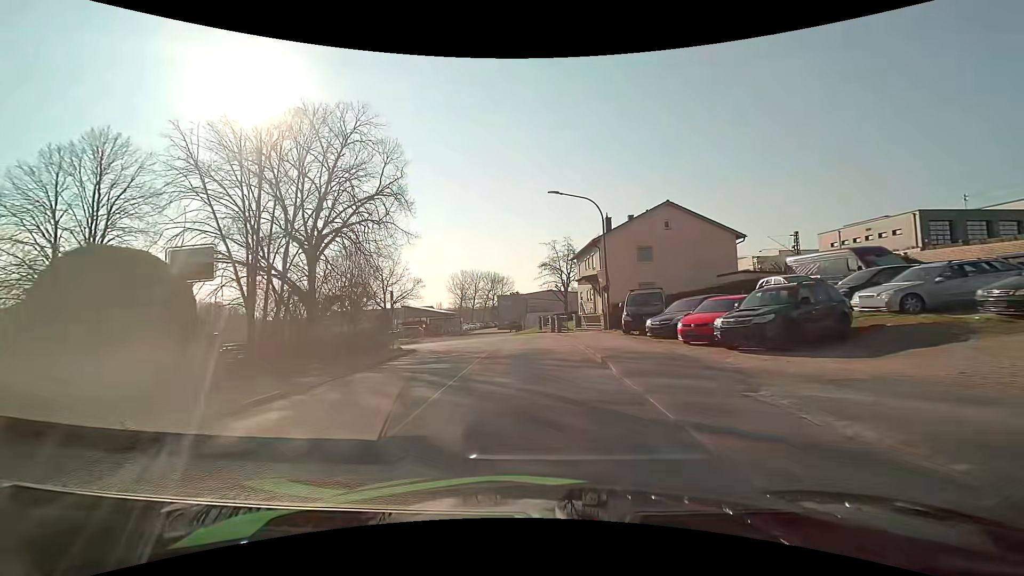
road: unclassified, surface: asphalt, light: Day
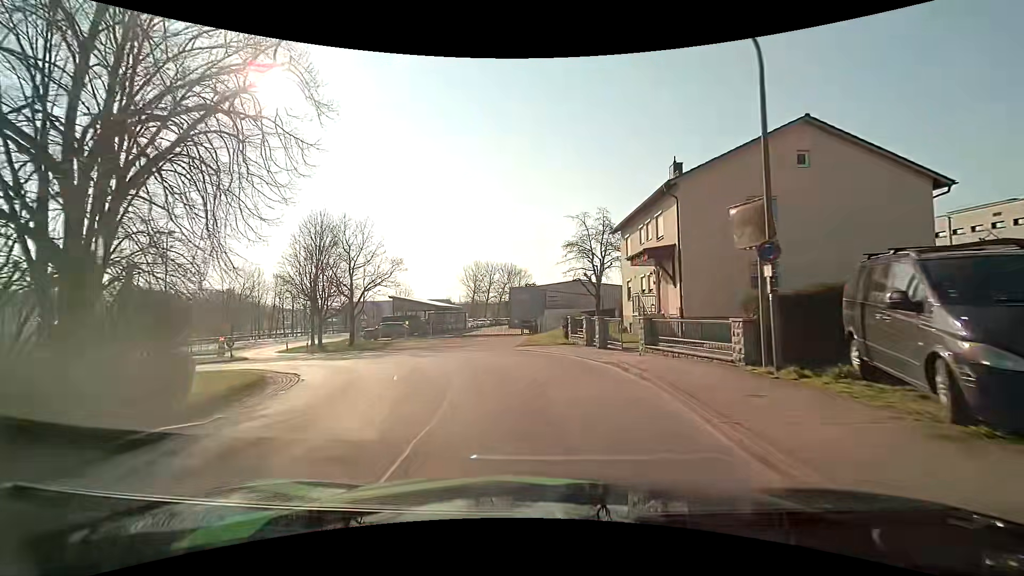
(-0.4, +16.1) m; -3°
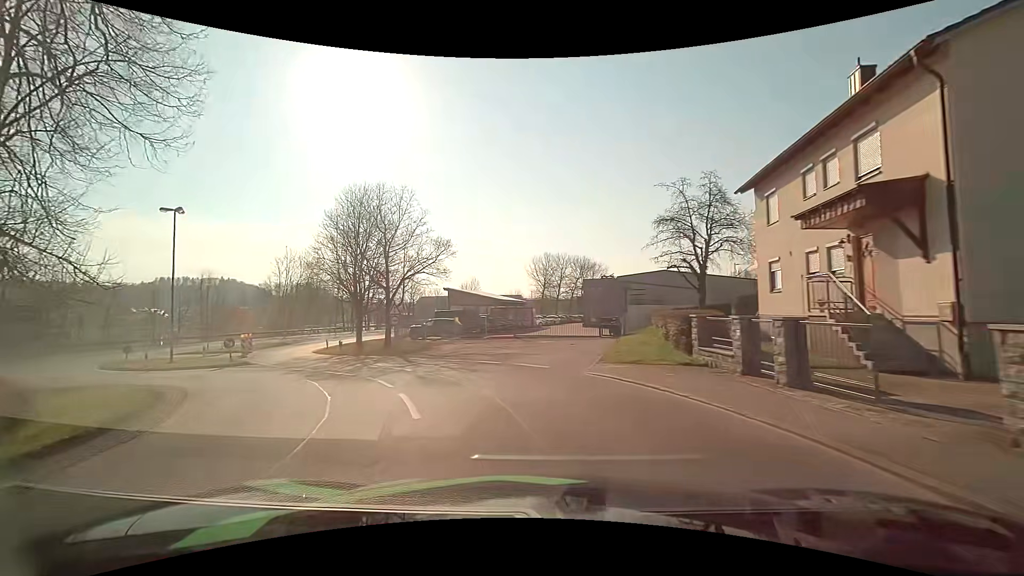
(-0.4, +9.6) m; -8°
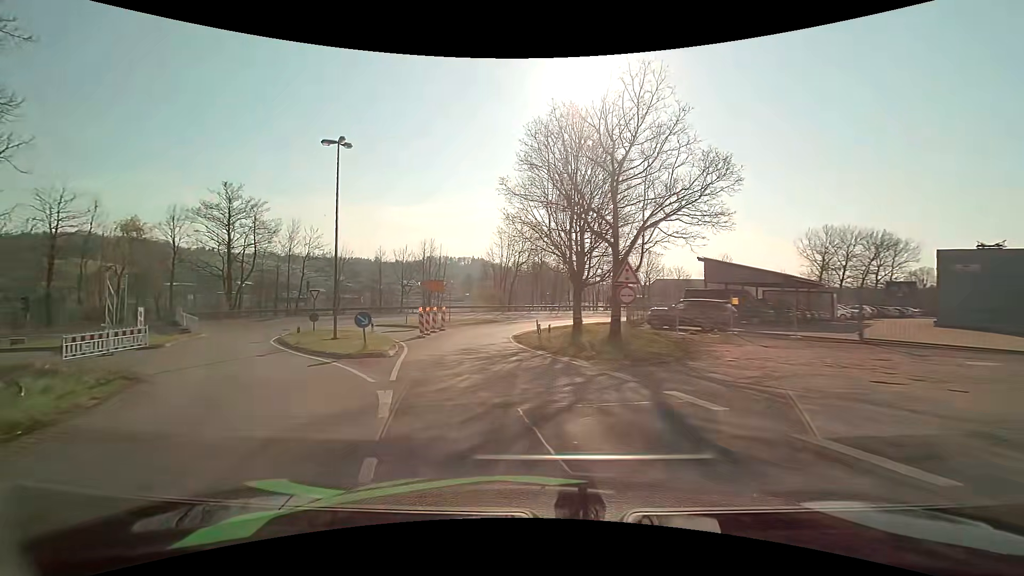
(-3.3, +14.3) m; -27°
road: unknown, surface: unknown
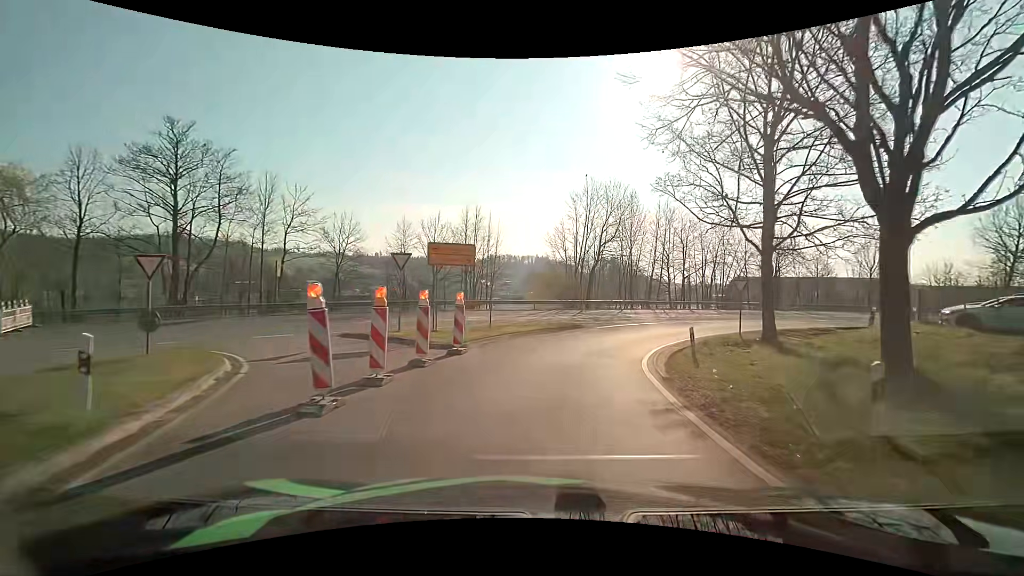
(-2.3, +21.0) m; -7°
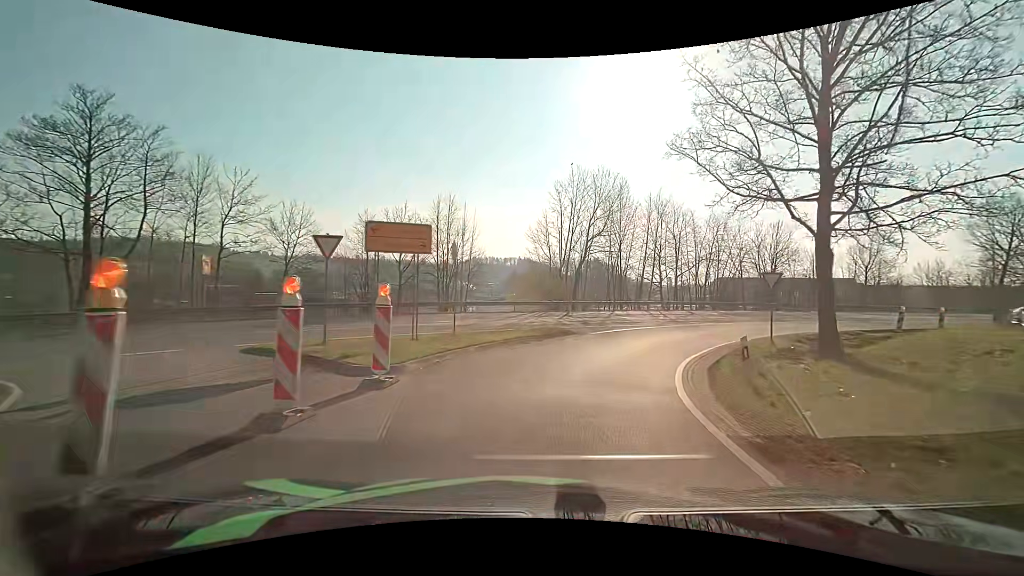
(0.0, +5.2) m; +1°
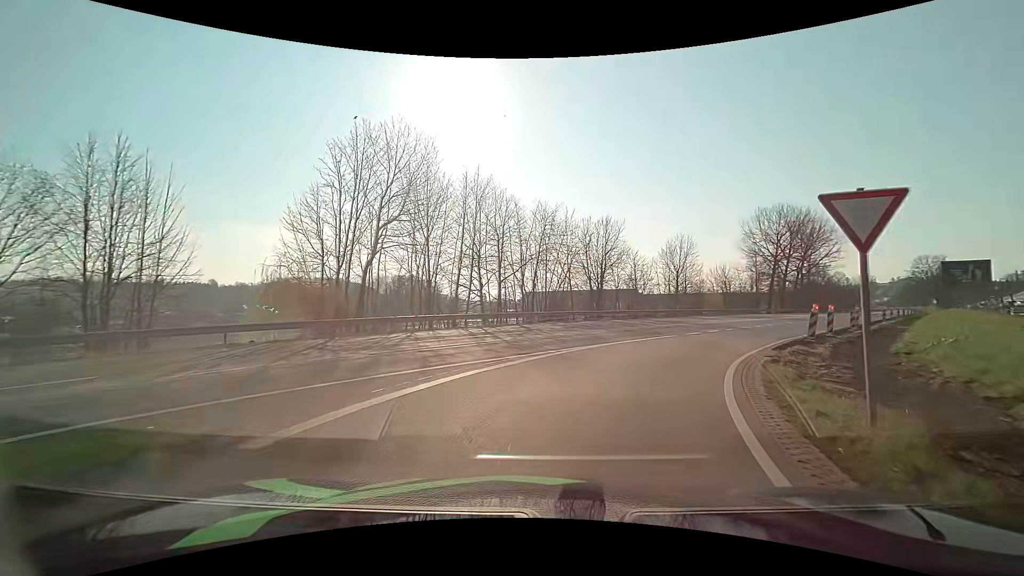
(+2.5, +15.0) m; +20°
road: unclassified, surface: asphalt
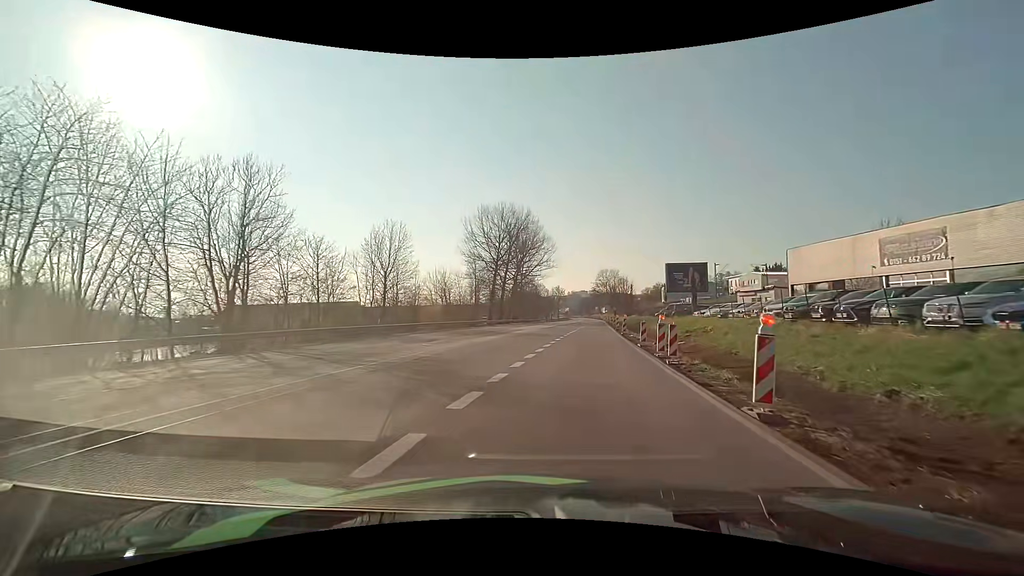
(+7.2, +21.6) m; +32°
(+1, +10) (+2, +20) (+3, +30) (+4, +40) (+5, +50) (+6, +60) (+7, +70) (+9, +80) (+10, +89) (+11, +99) m
